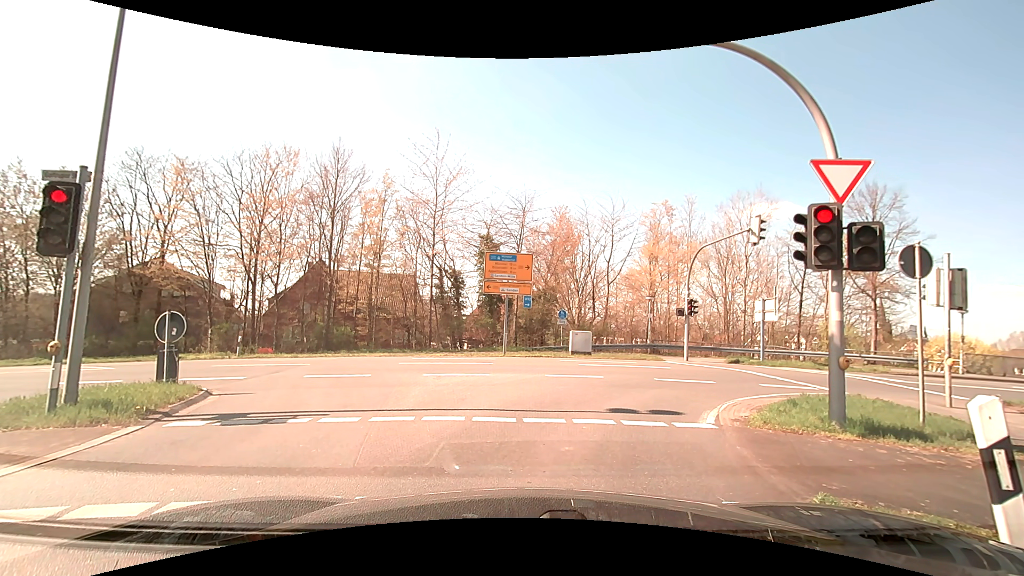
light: Day
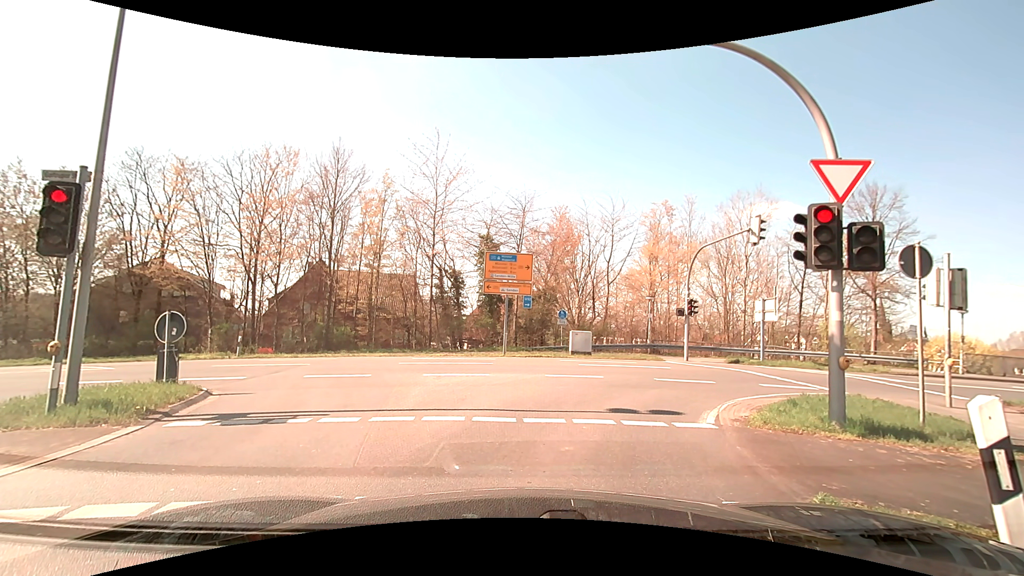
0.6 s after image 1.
(0.0, 0.0) m; 0°
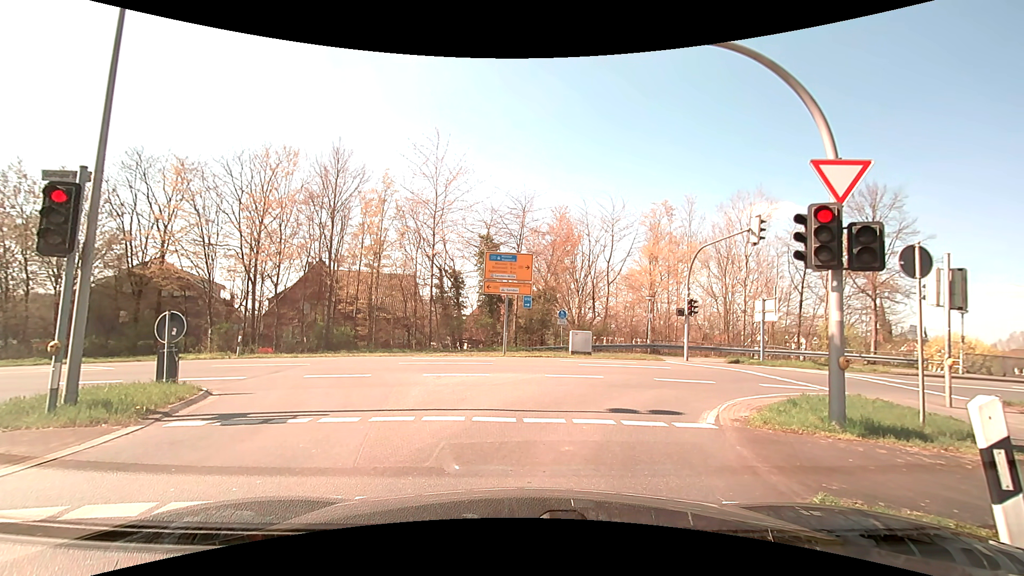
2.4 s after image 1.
(0.0, 0.0) m; 0°
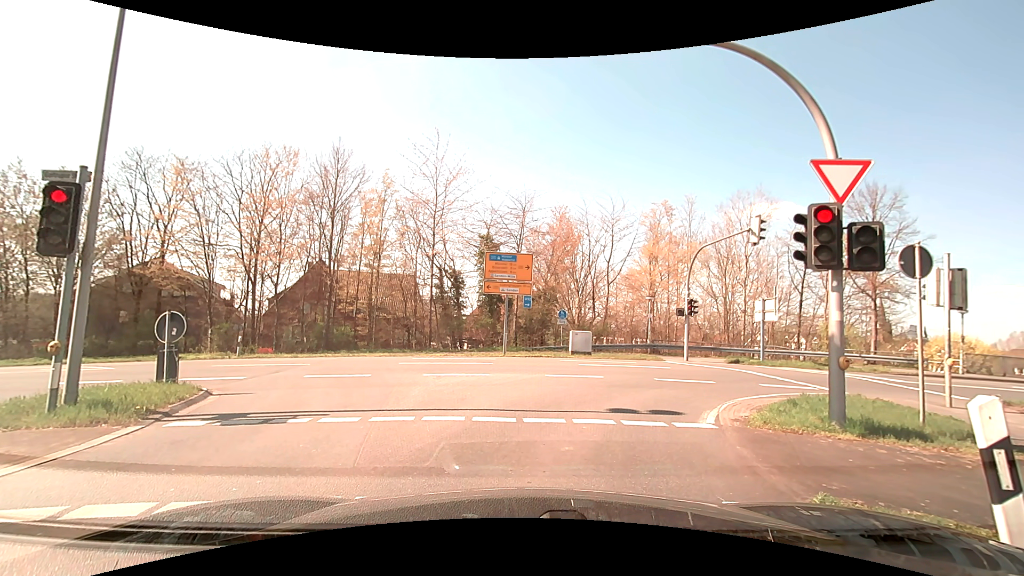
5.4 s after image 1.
(0.0, 0.0) m; 0°
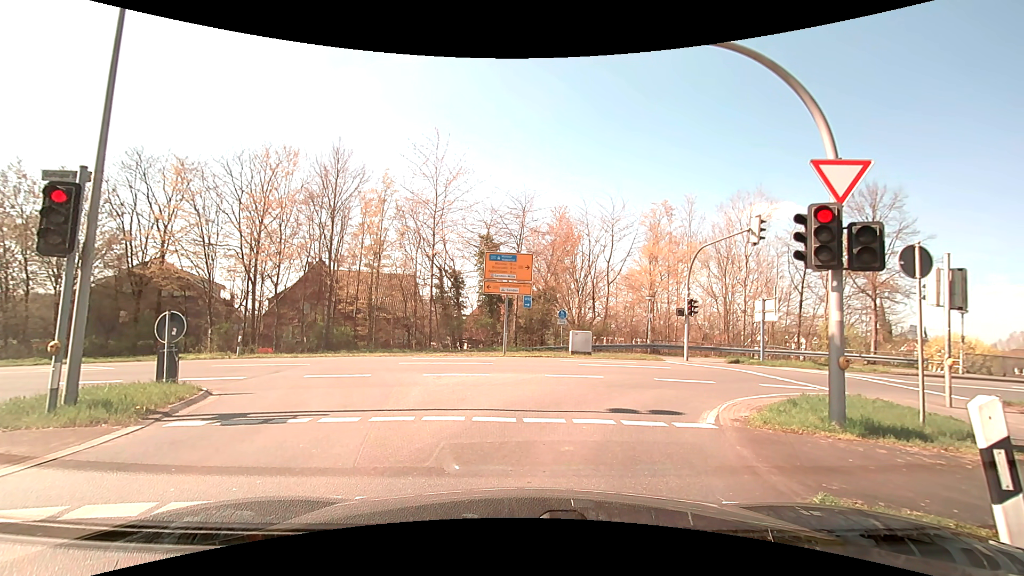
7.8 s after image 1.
(0.0, 0.0) m; 0°
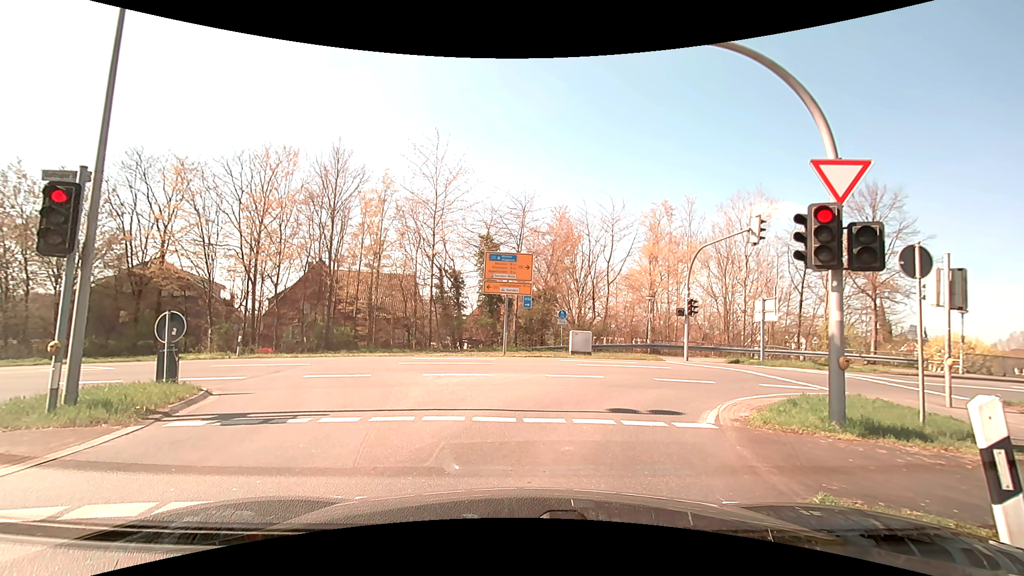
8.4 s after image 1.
(0.0, 0.0) m; 0°
